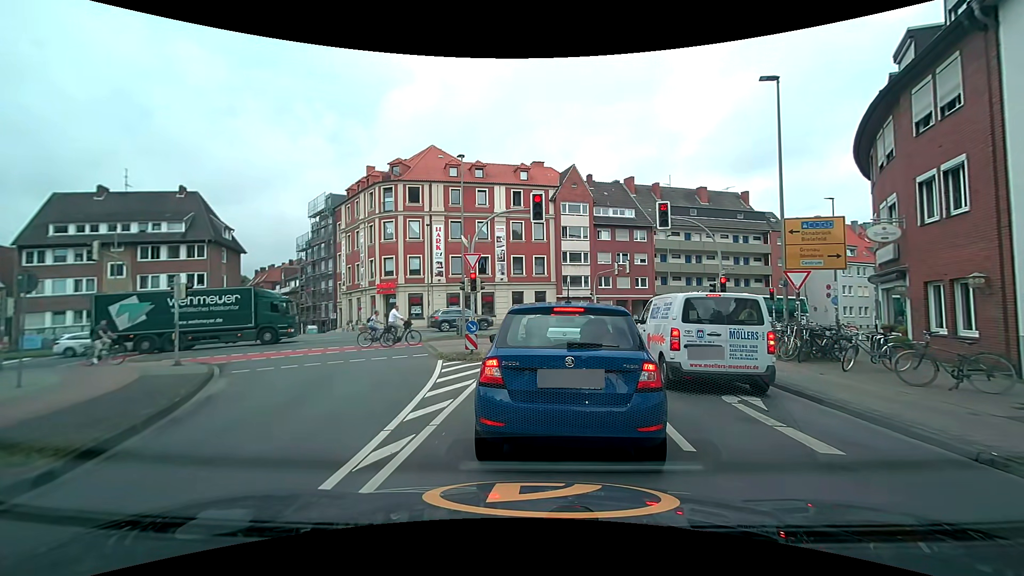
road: tertiary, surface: asphalt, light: Day
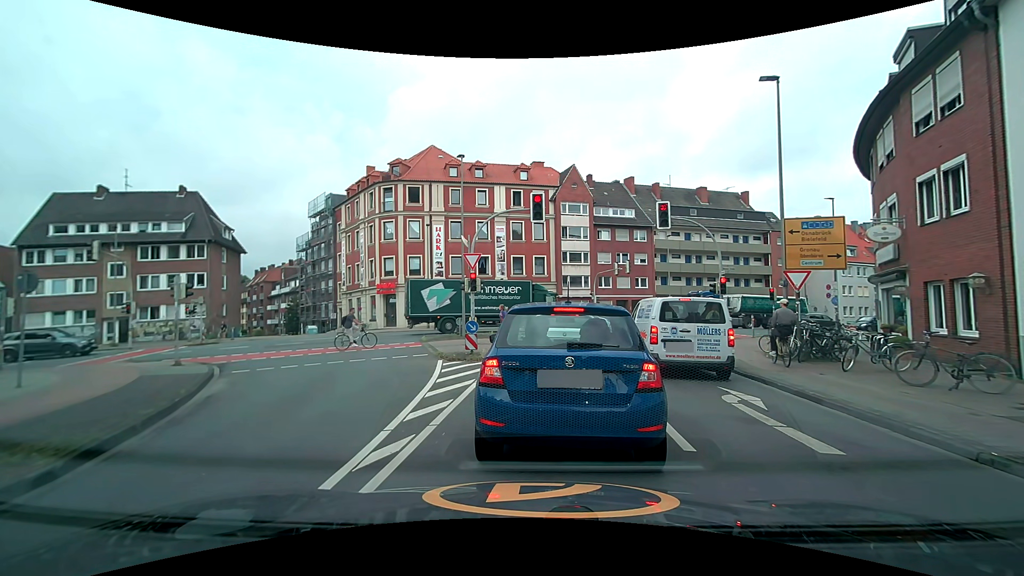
(0.0, 0.0) m; 0°
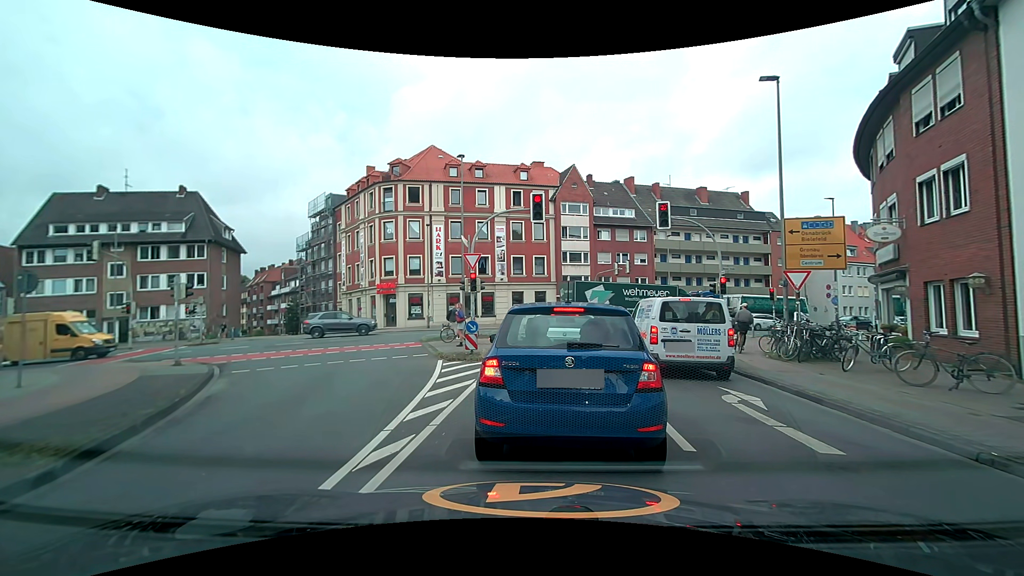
(0.0, 0.0) m; 0°
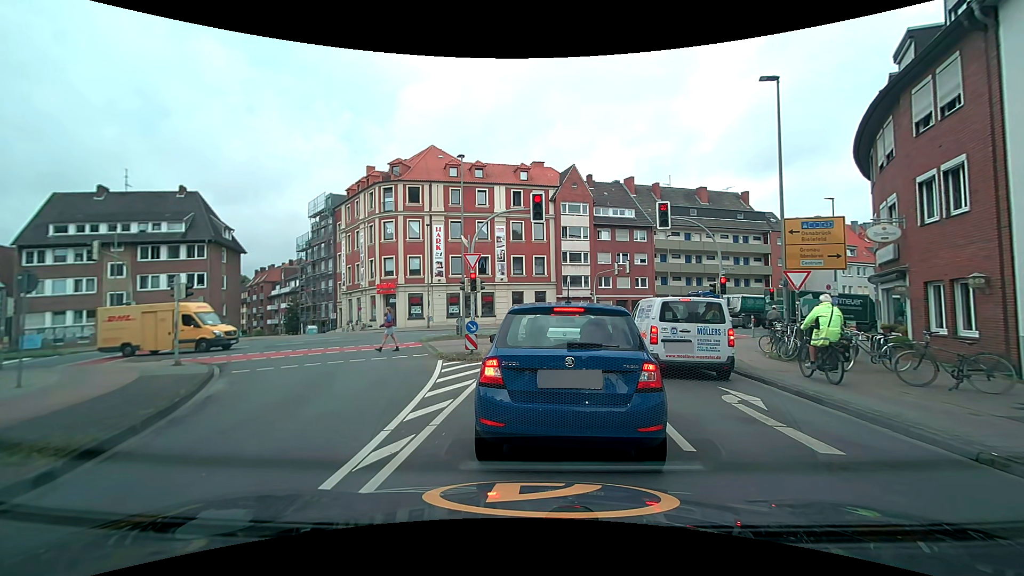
(0.0, 0.0) m; 0°
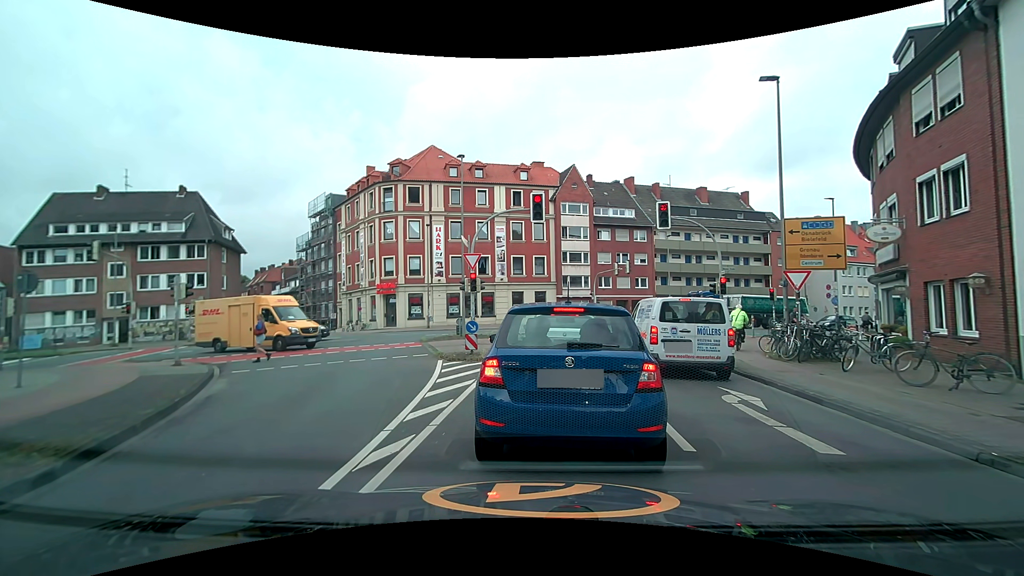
(0.0, 0.0) m; 0°
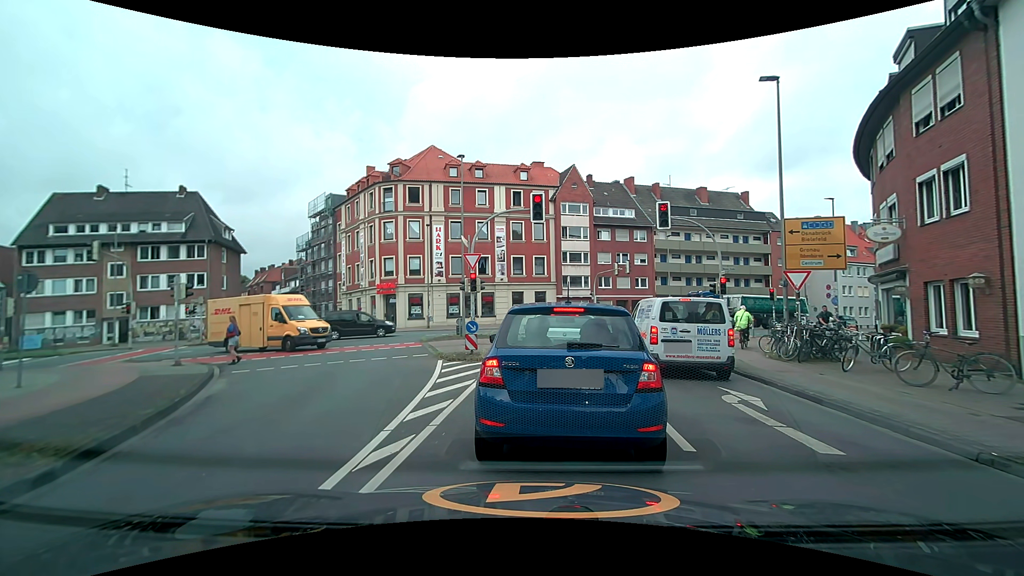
(0.0, 0.0) m; 0°
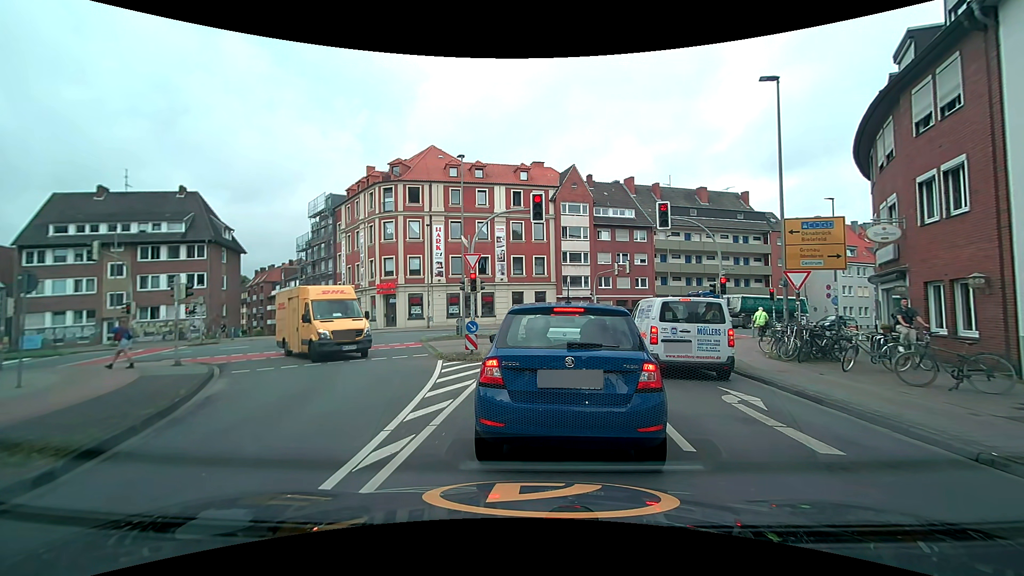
(0.0, 0.0) m; 0°
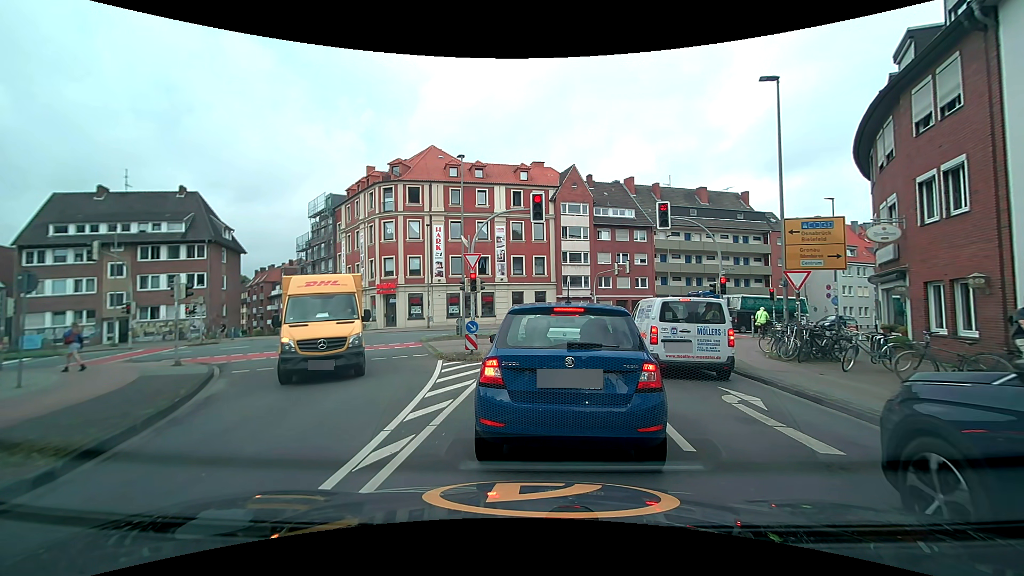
(0.0, 0.0) m; 0°
